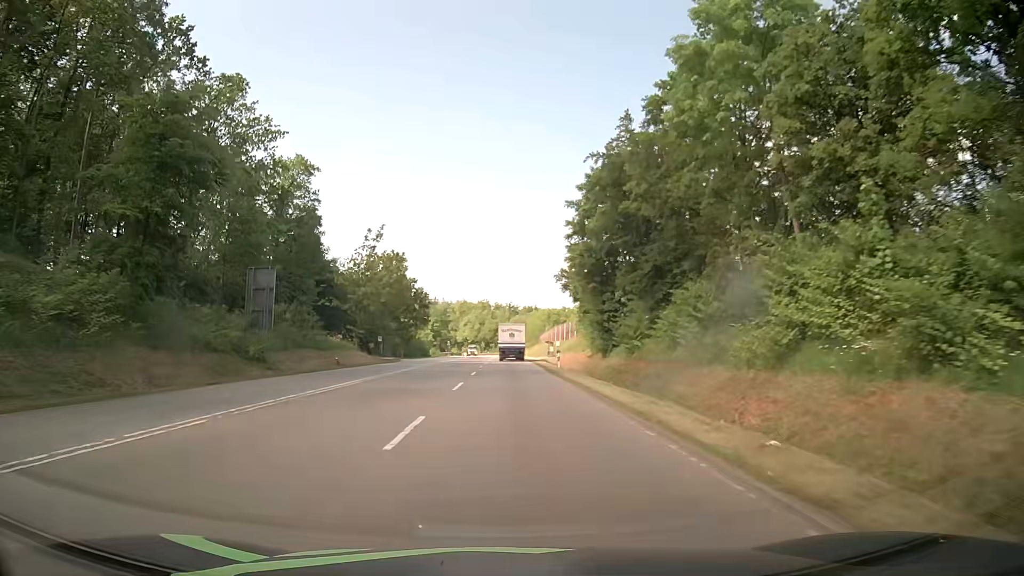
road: secondary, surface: asphalt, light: Day
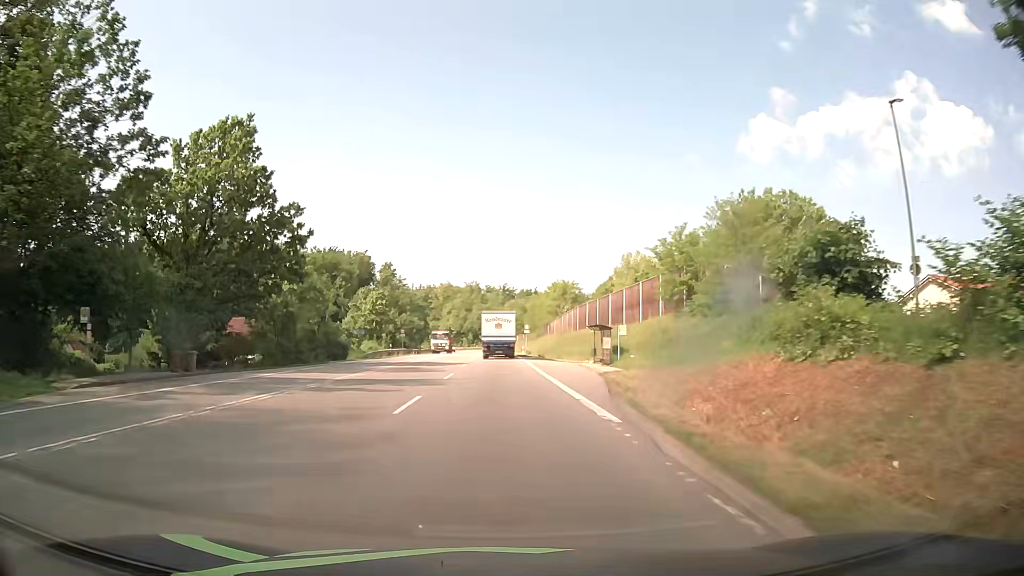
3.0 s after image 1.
(+0.5, +58.0) m; +1°
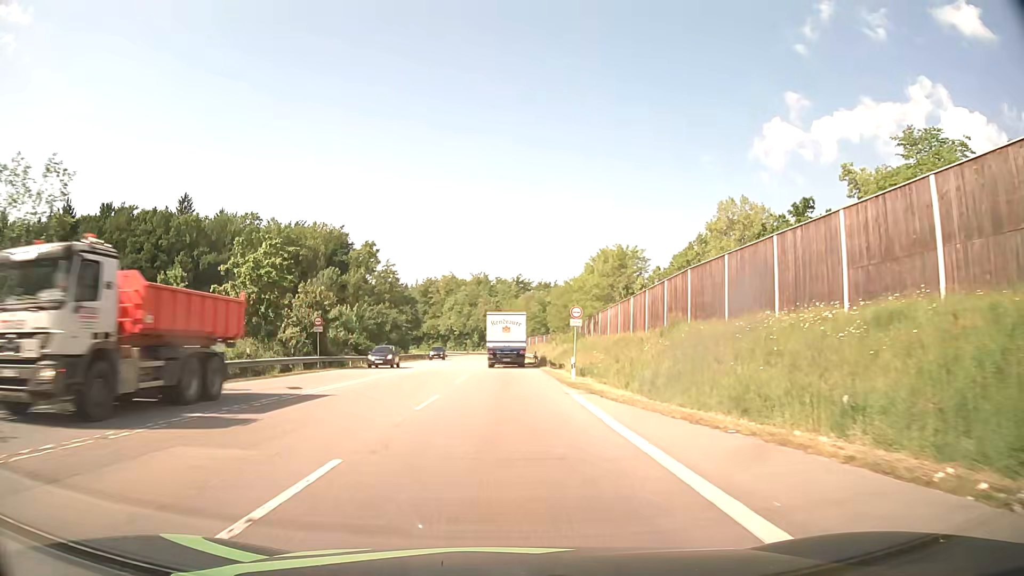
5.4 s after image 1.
(-0.4, +44.0) m; -1°
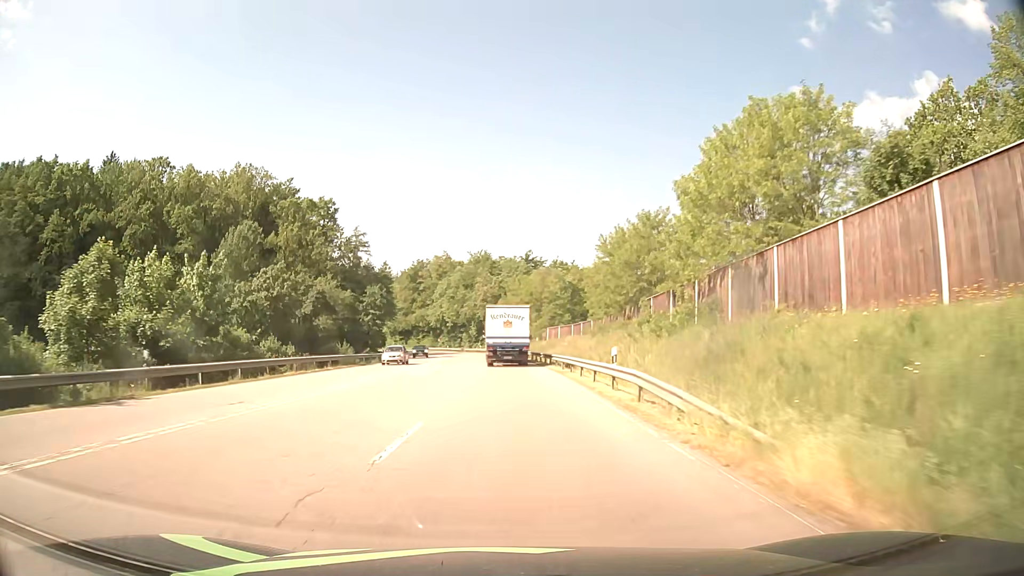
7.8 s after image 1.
(-0.2, +42.1) m; -1°
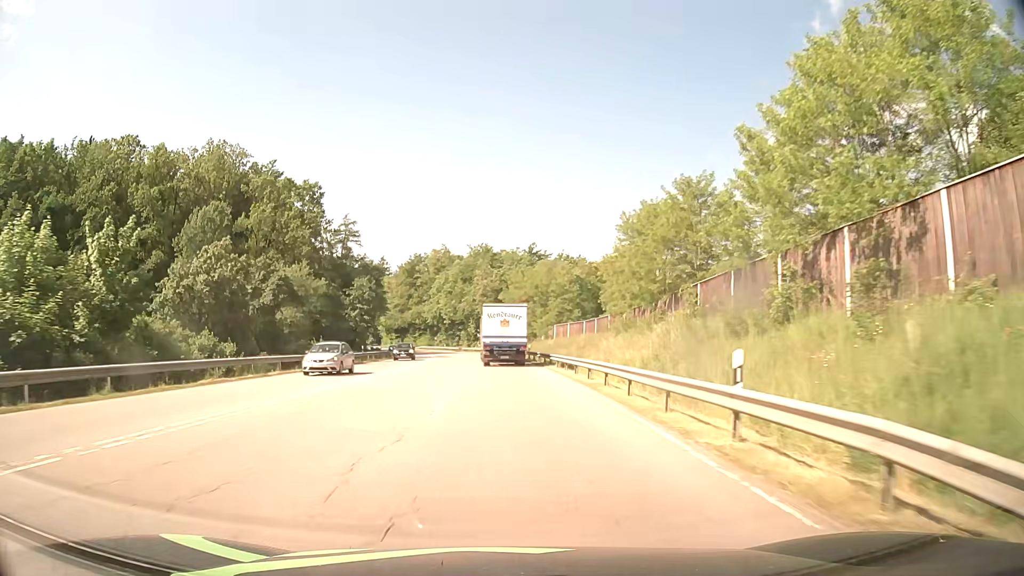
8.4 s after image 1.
(0.0, +10.3) m; 0°
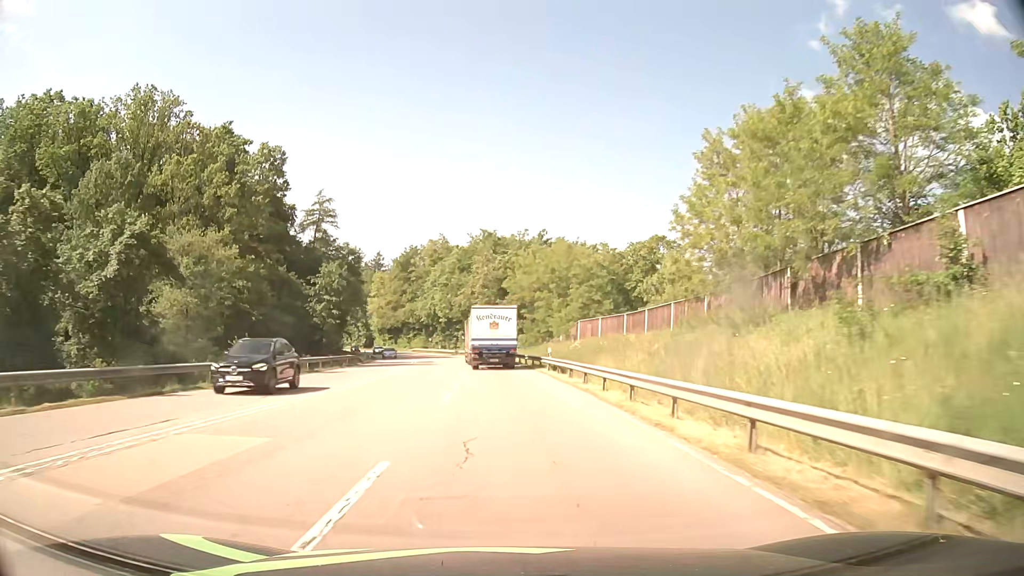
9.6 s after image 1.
(-0.1, +20.5) m; 0°
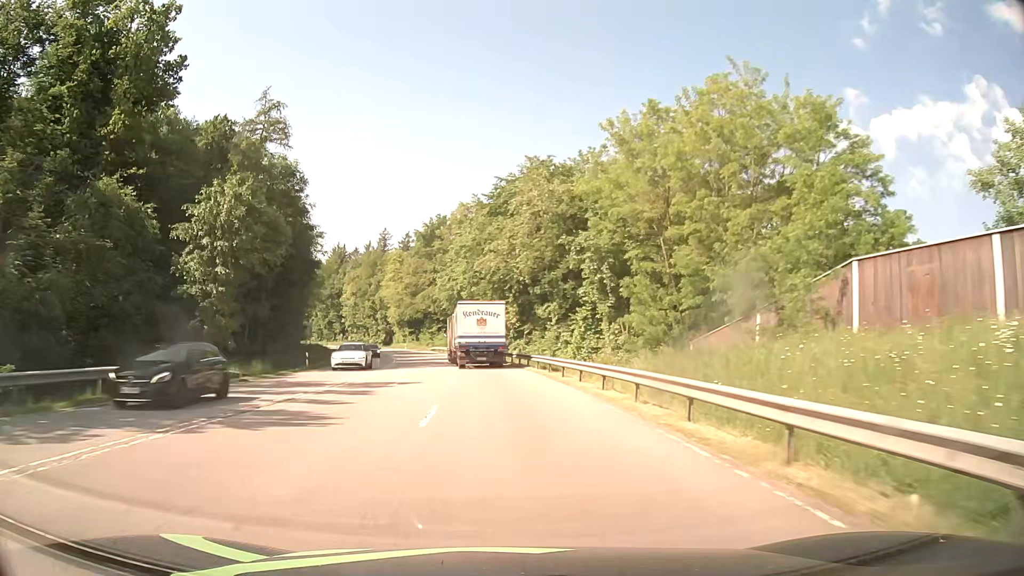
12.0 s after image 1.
(-1.1, +41.0) m; -4°
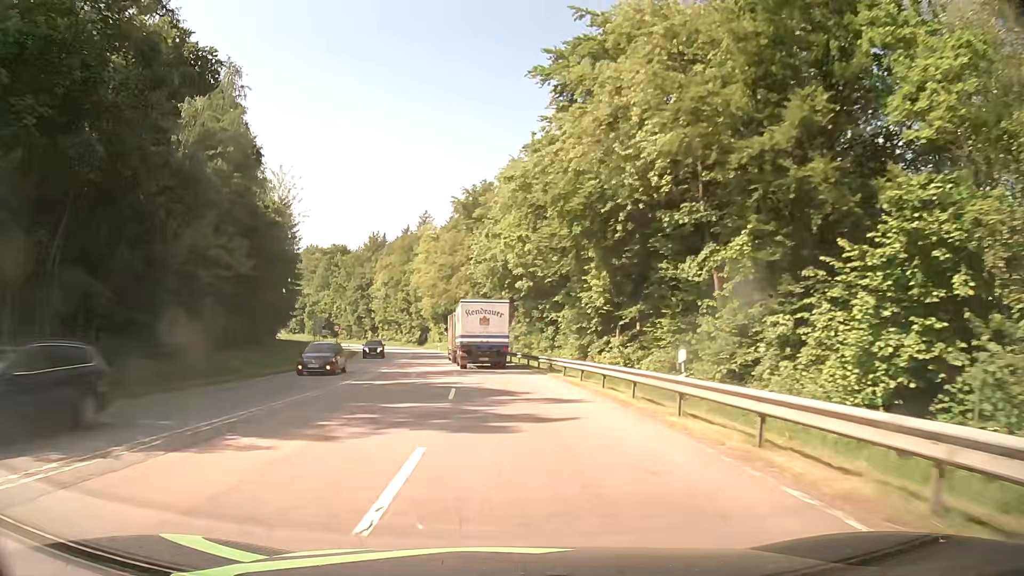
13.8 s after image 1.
(-1.3, +30.6) m; -5°
(0, +10) (0, +20) (-1, +30) (-2, +40) (-3, +50) (-5, +60) (-6, +70) (-8, +79) (-10, +89) (-13, +99) m
